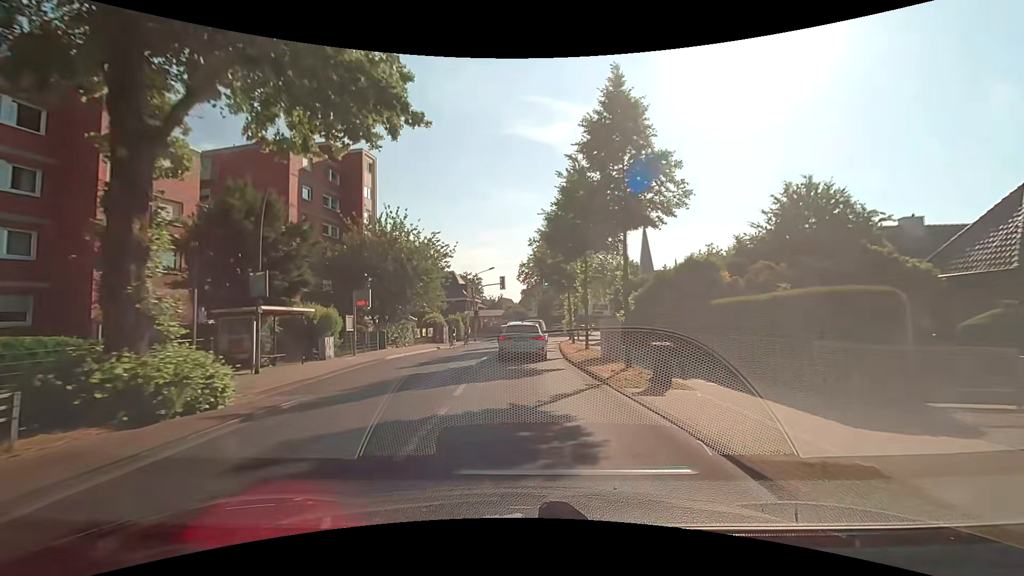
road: secondary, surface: asphalt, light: Day
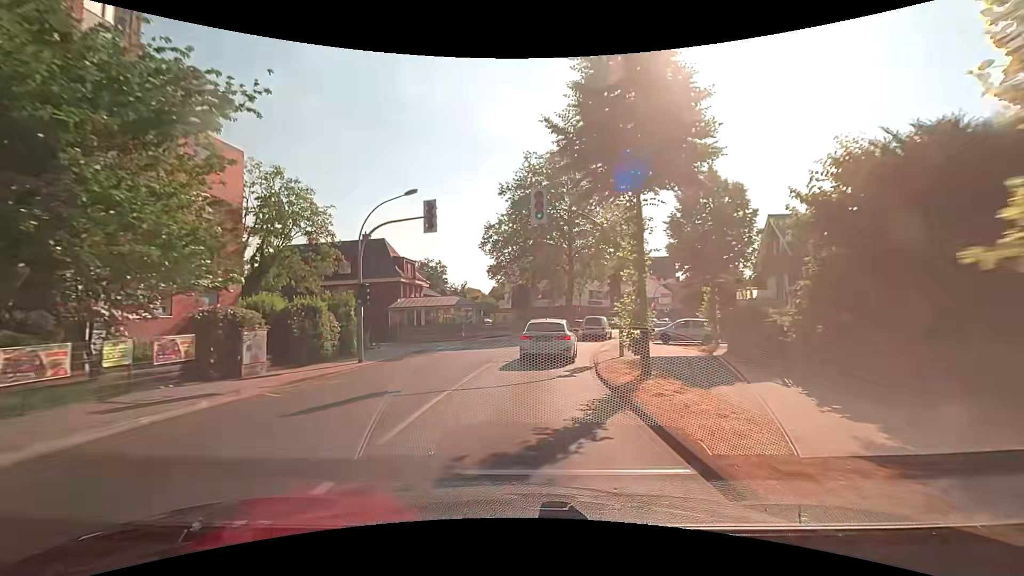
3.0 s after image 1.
(+0.3, +30.6) m; +2°
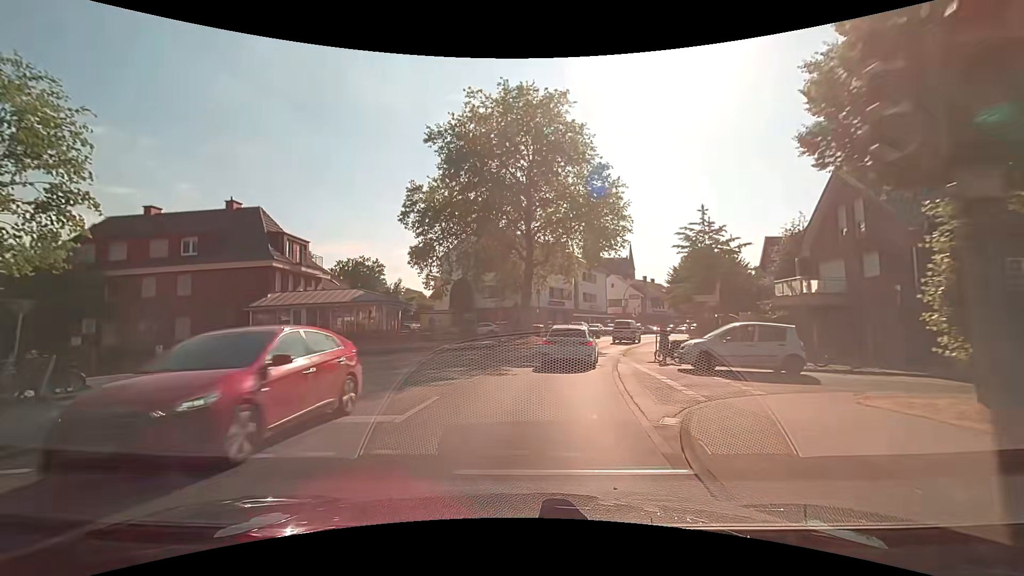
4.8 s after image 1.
(+0.9, +16.9) m; +5°
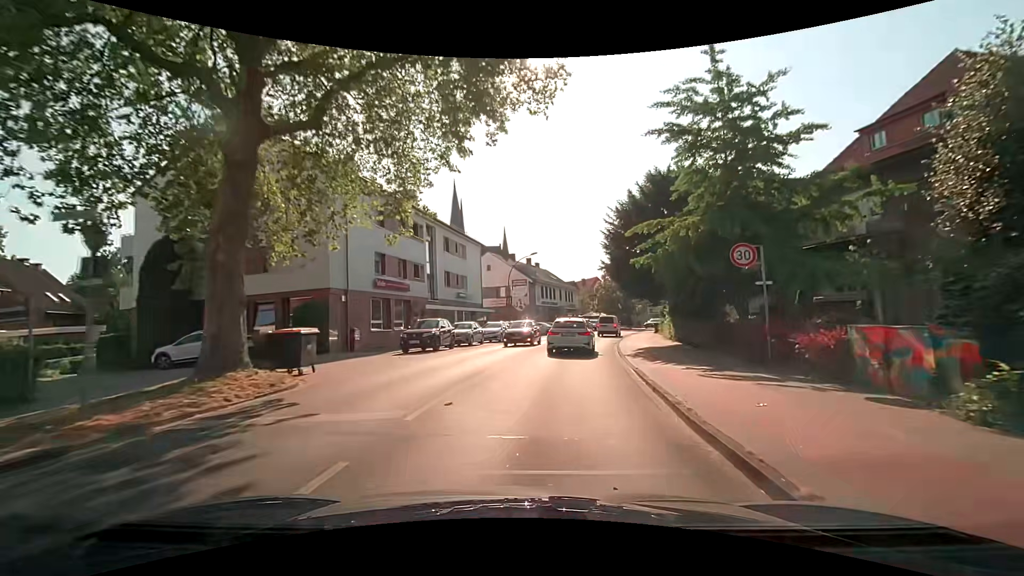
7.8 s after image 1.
(+3.8, +28.3) m; +16°
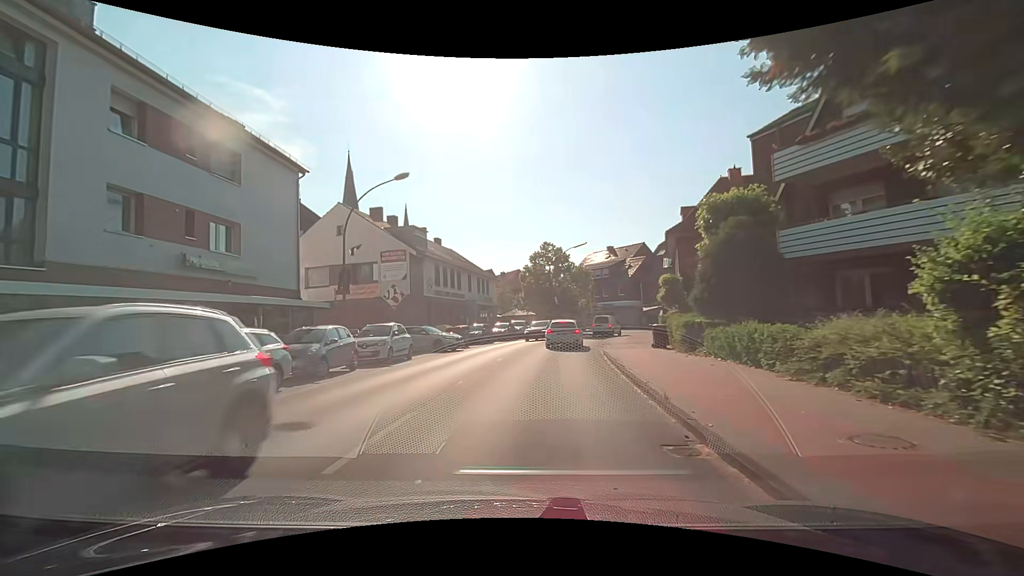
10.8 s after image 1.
(+2.5, +25.6) m; +10°
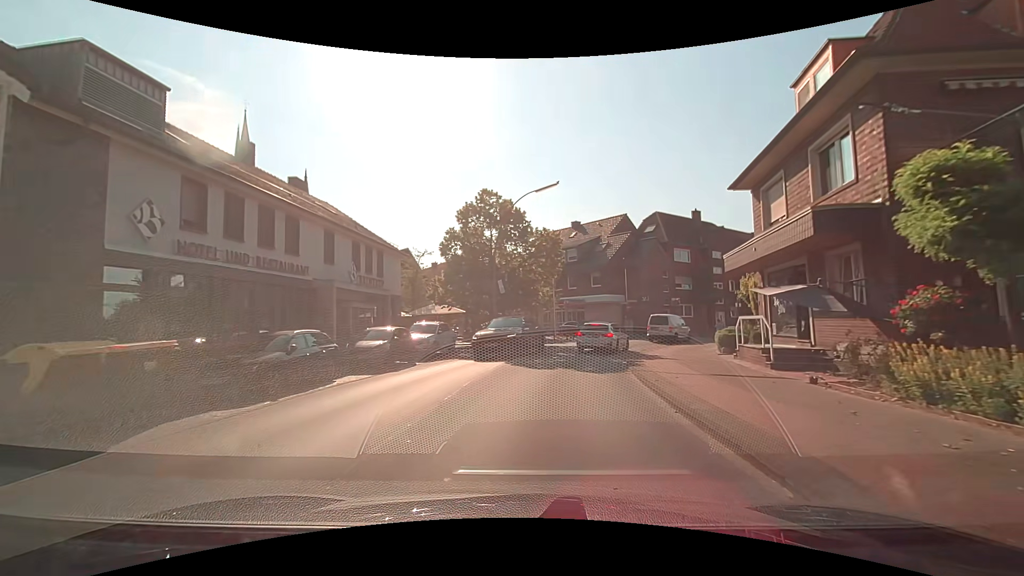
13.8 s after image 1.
(+0.8, +23.3) m; +5°
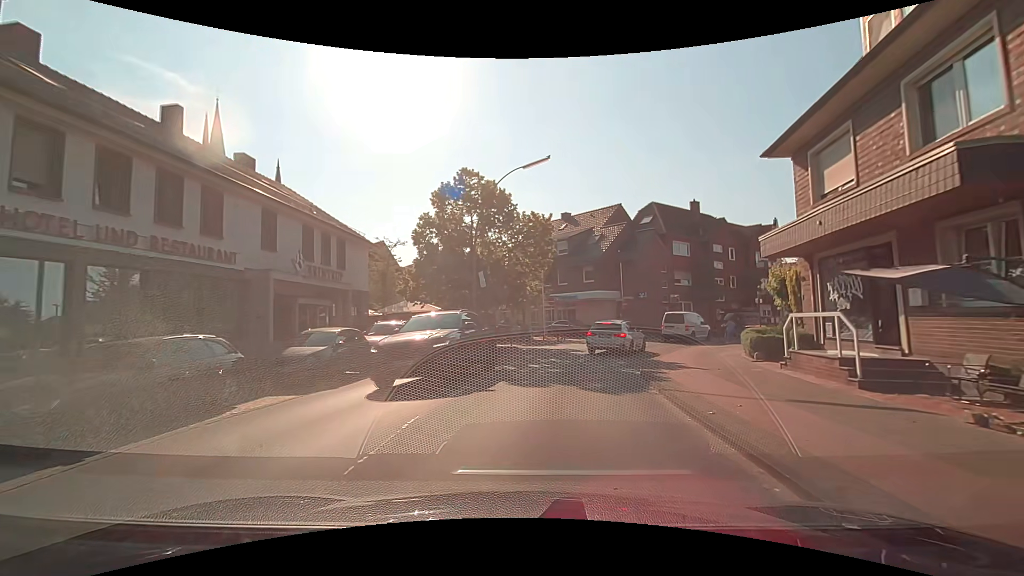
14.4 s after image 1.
(+0.1, +4.2) m; +1°
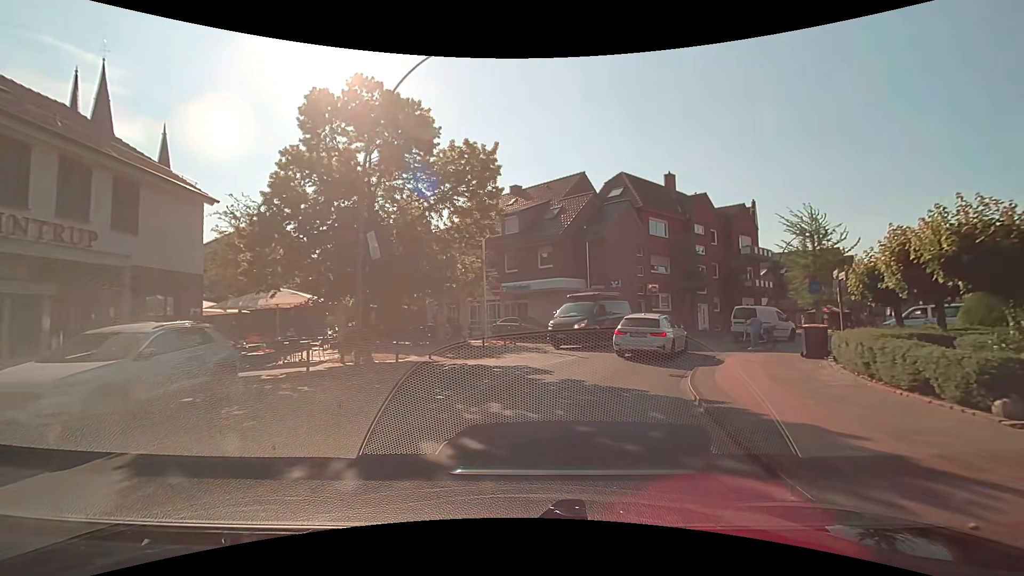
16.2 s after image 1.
(+0.6, +10.2) m; +6°
(+1, +10) (+4, +19) (+10, +27) (+18, +33) (+26, +39) (+34, +46) (+41, +52) (+48, +59) (+55, +67) (+62, +74) m
